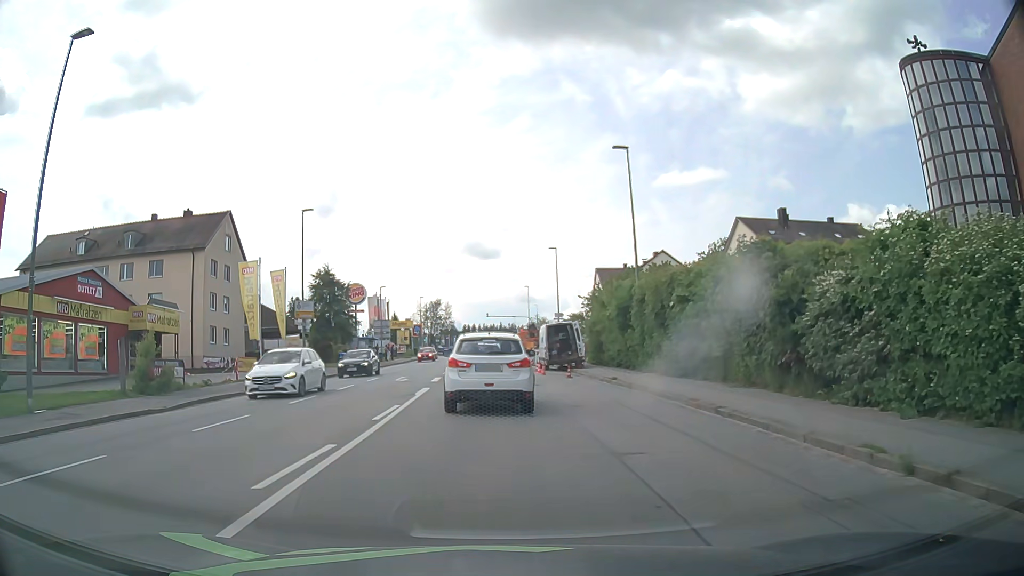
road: tertiary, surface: asphalt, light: Day
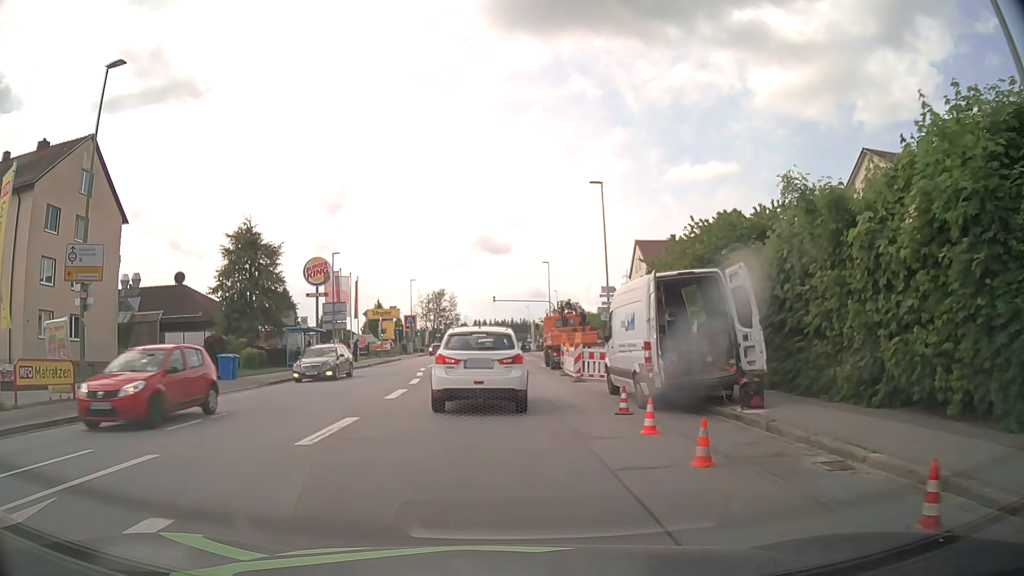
(-0.2, +24.7) m; -1°
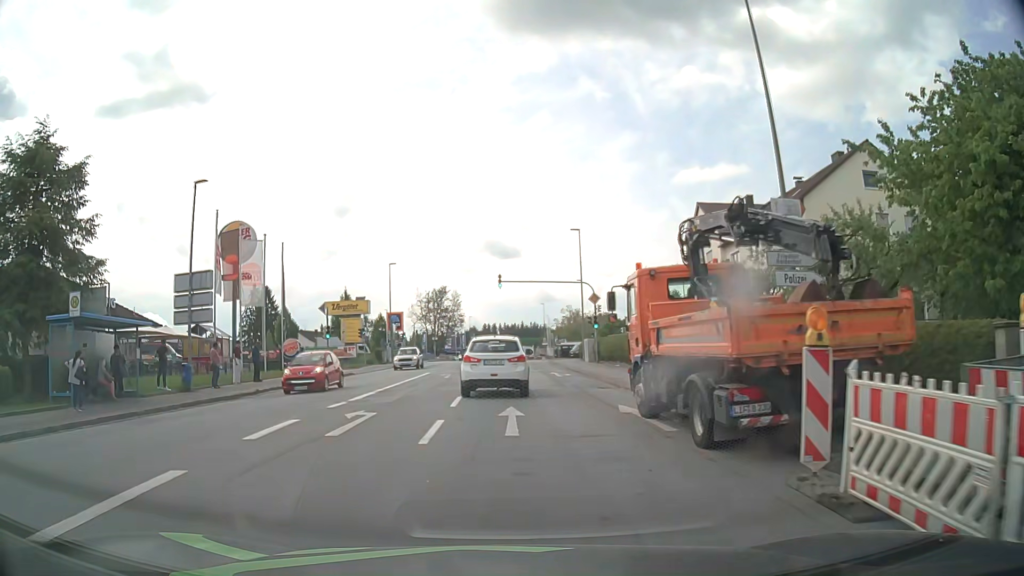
(-0.2, +24.5) m; 0°
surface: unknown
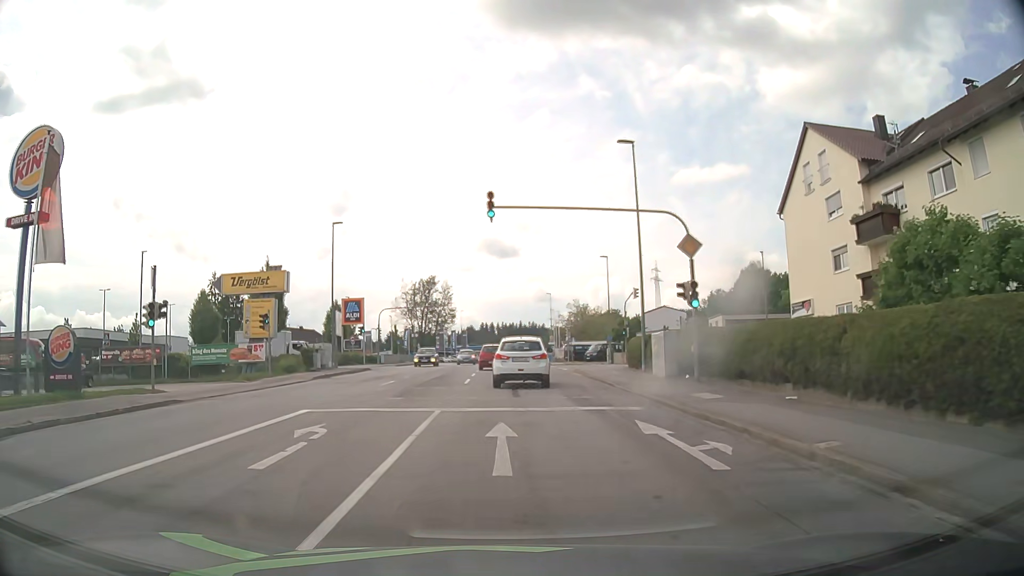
(-0.2, +23.6) m; 0°
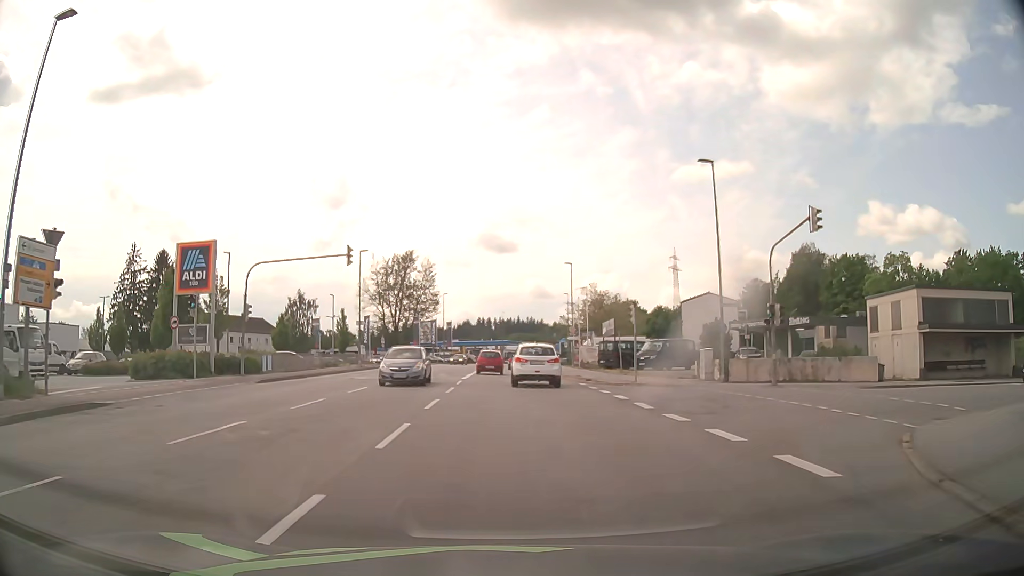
(0.0, +33.9) m; 0°
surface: asphalt
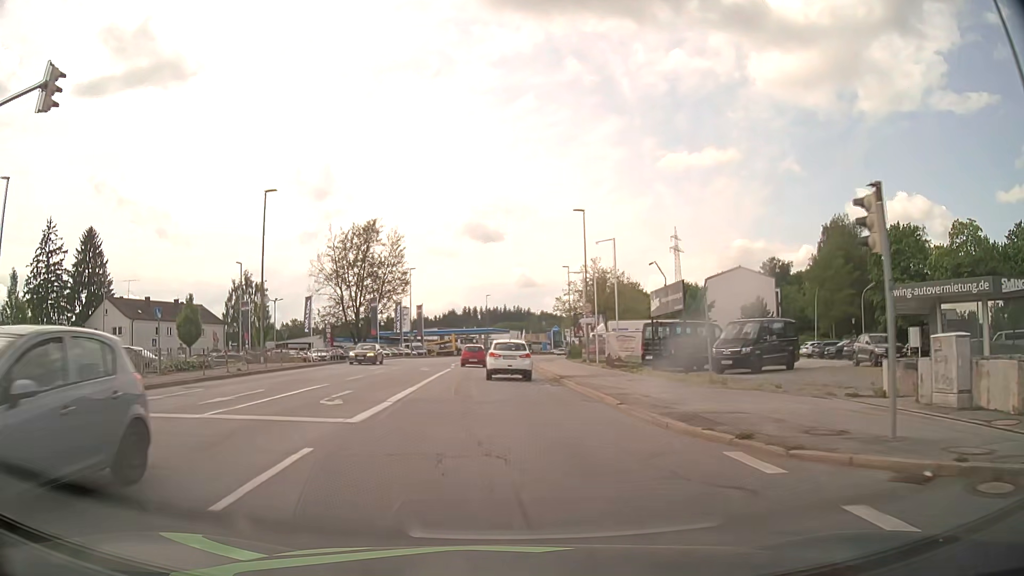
(+0.3, +21.6) m; +2°
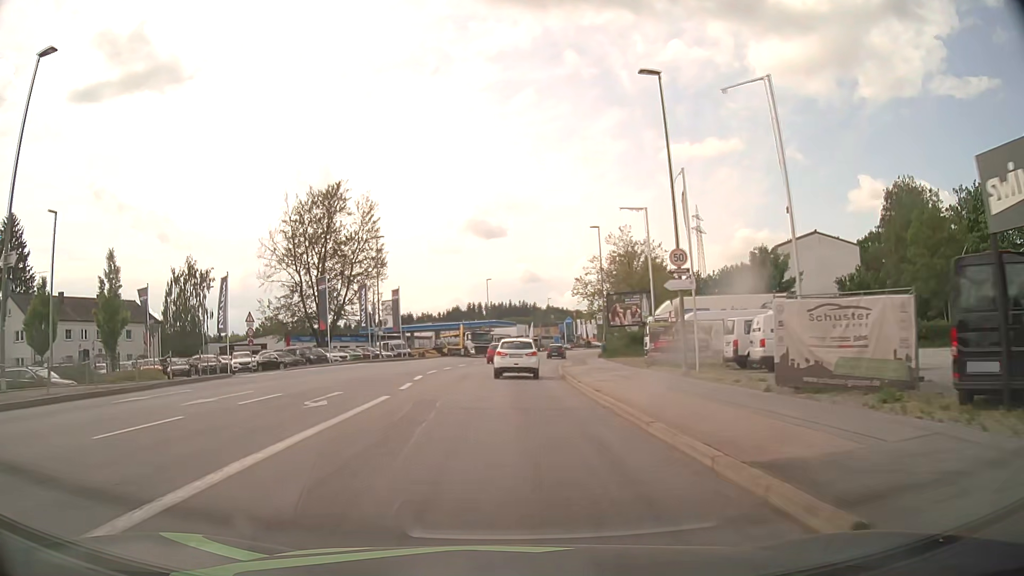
(-0.1, +22.8) m; -1°
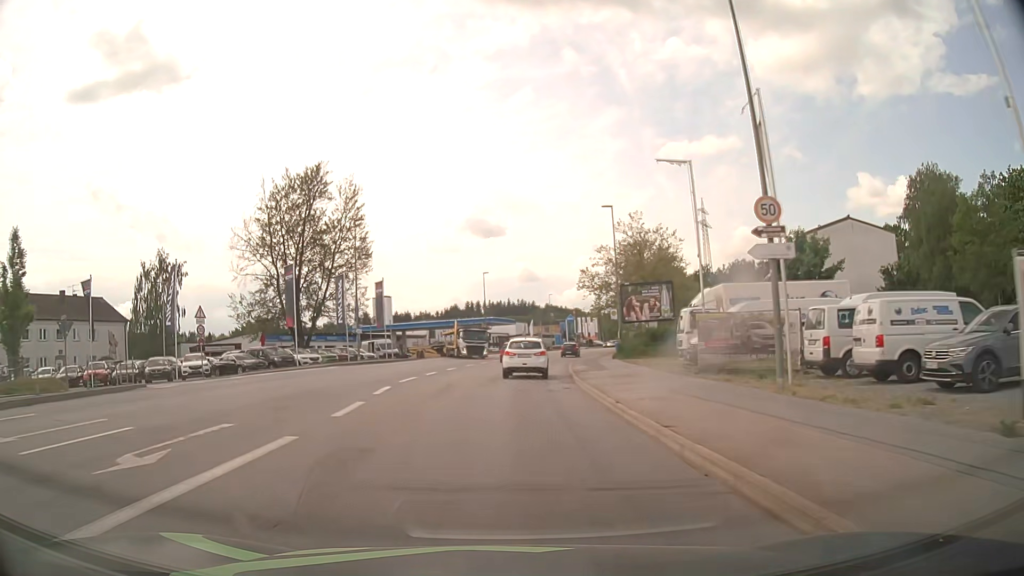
(0.0, +7.8) m; 0°
(0, +10) (0, +20) (+1, +30) (+1, +40) (+3, +50) (+4, +60) (+6, +70) (+8, +79) (+11, +89) (+13, +99) m
